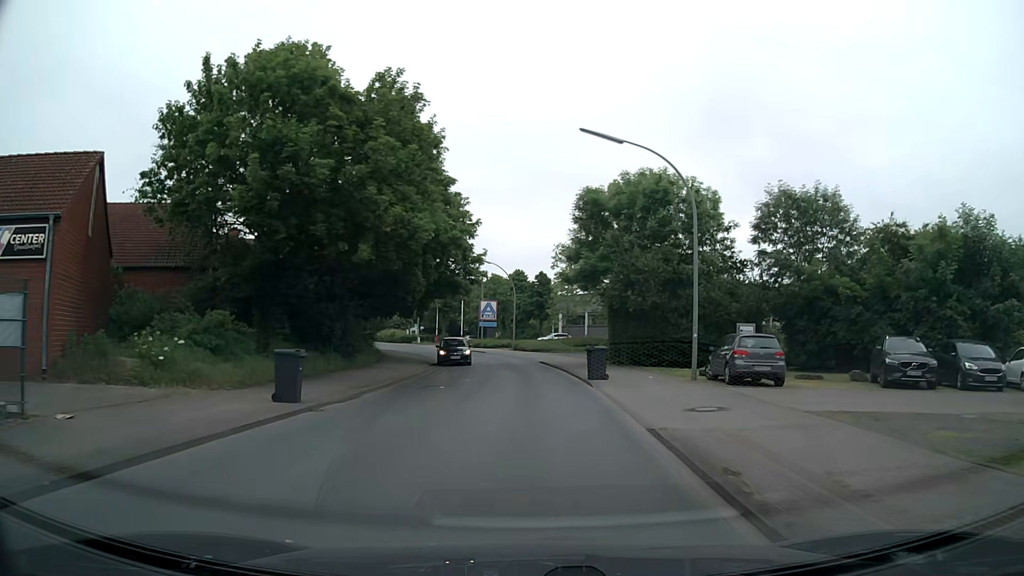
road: residential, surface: asphalt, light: Day
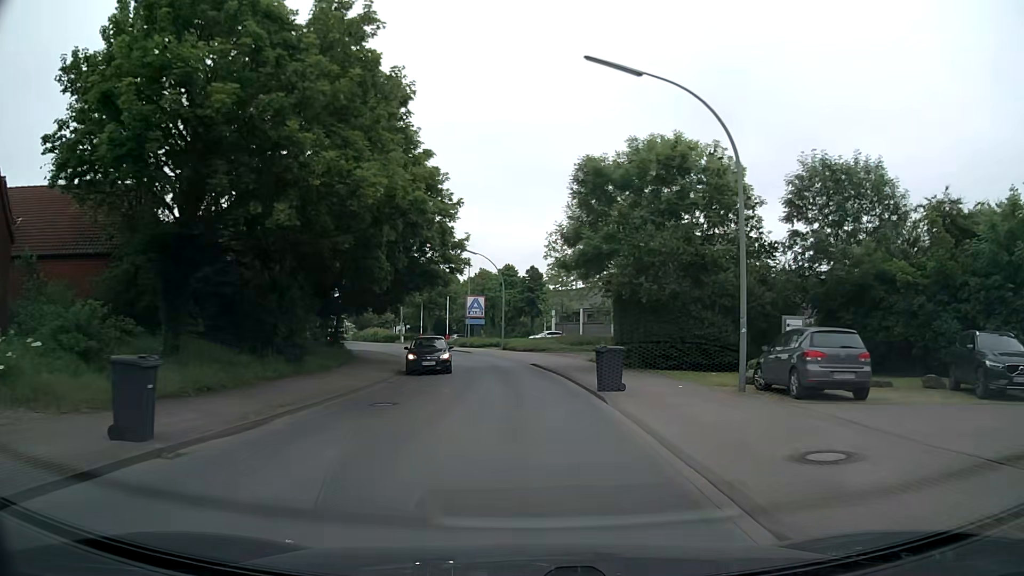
(0.0, +5.8) m; 0°
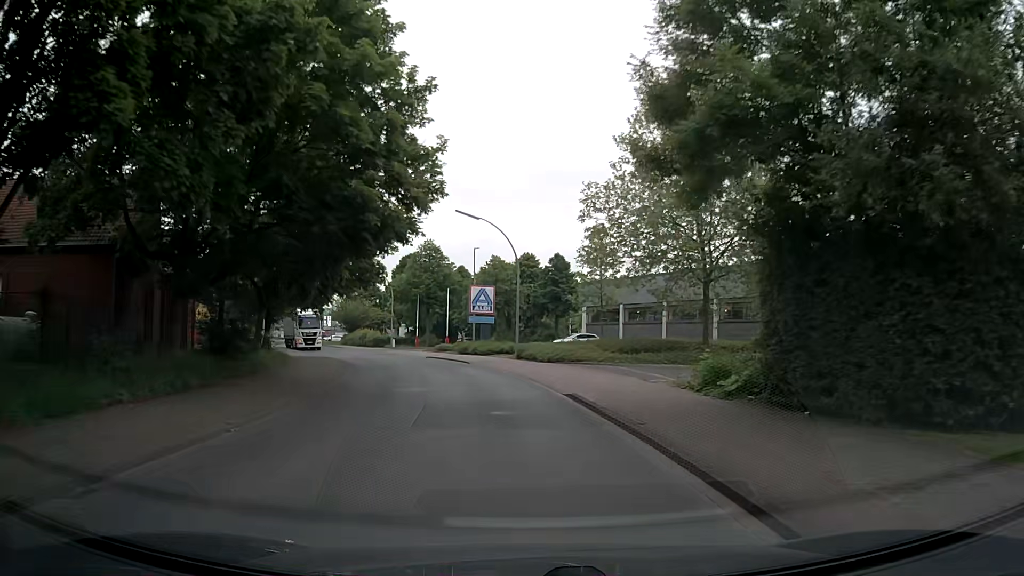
(-0.2, +17.4) m; -1°
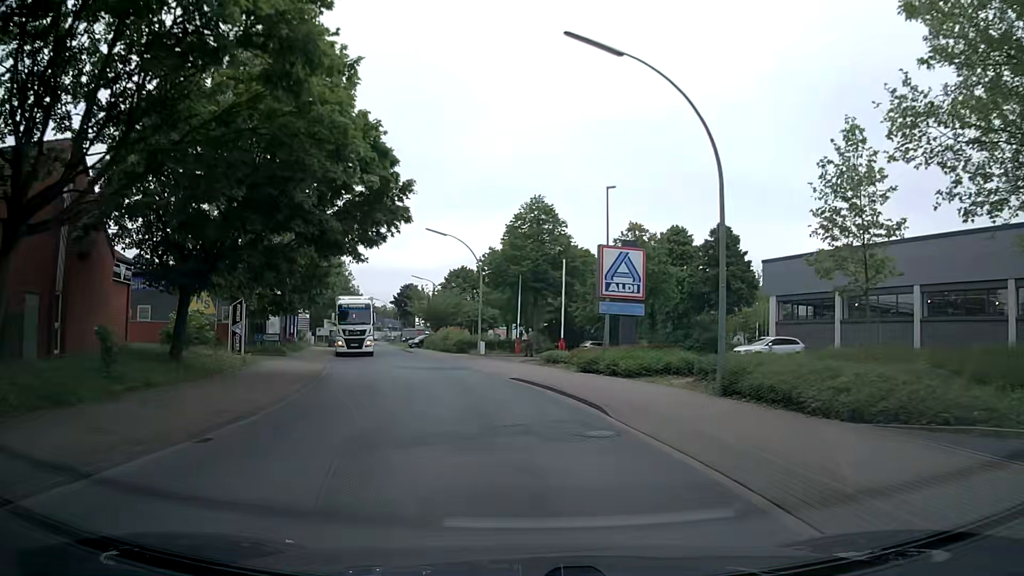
(-1.9, +22.5) m; -11°
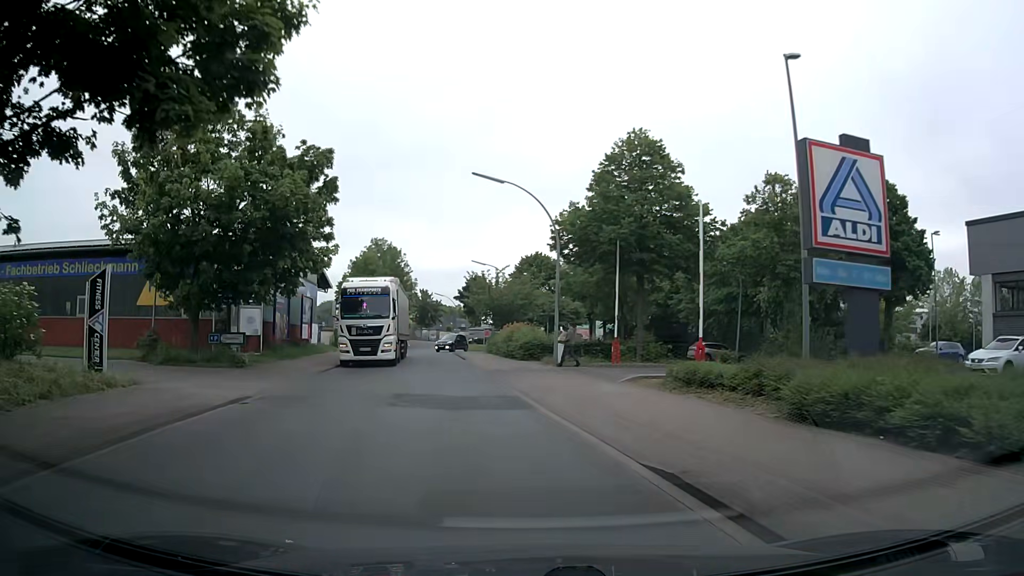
(-0.8, +15.2) m; -7°
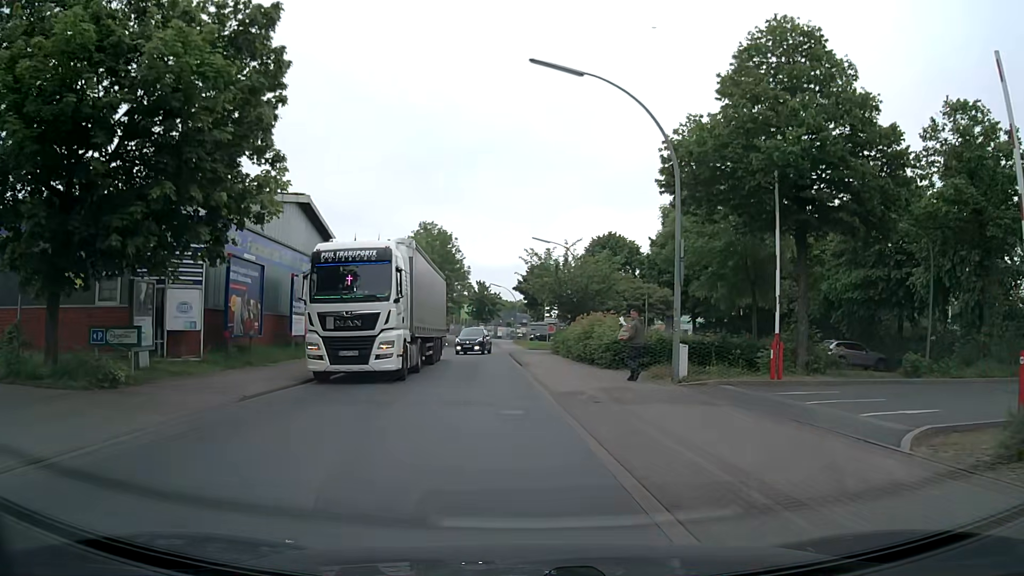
(-0.6, +11.9) m; -5°
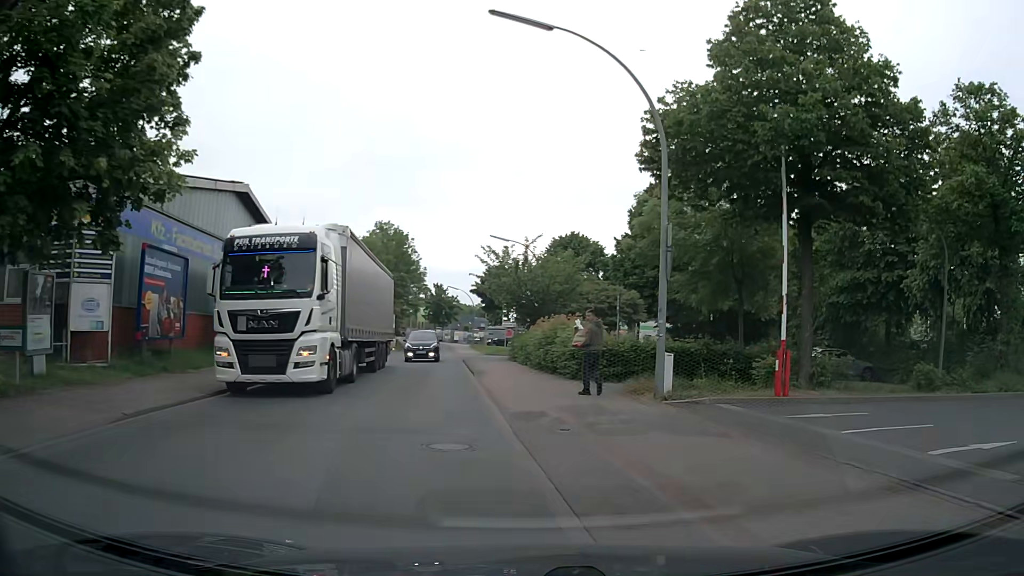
(0.0, +3.0) m; +3°
